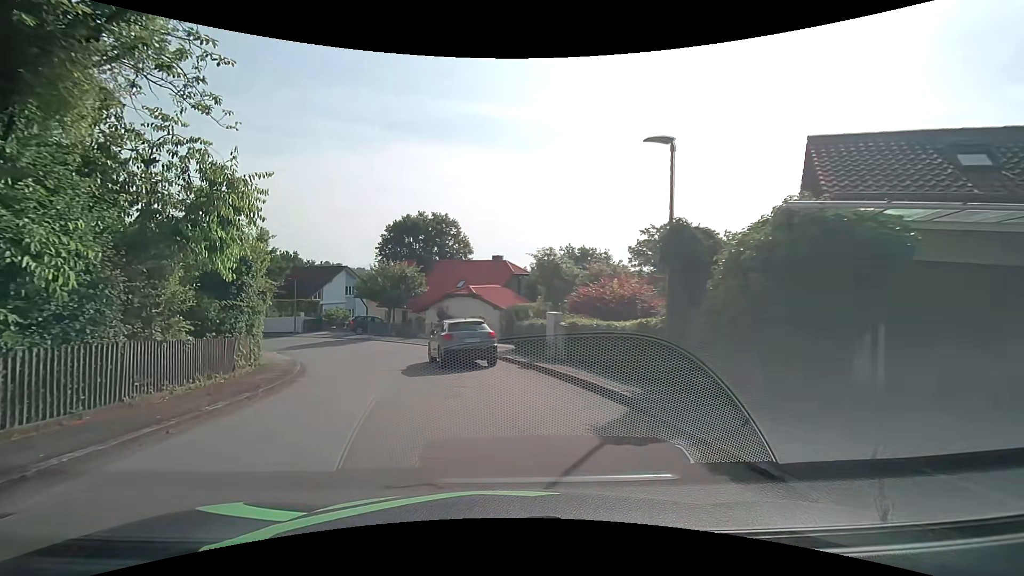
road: residential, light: Day
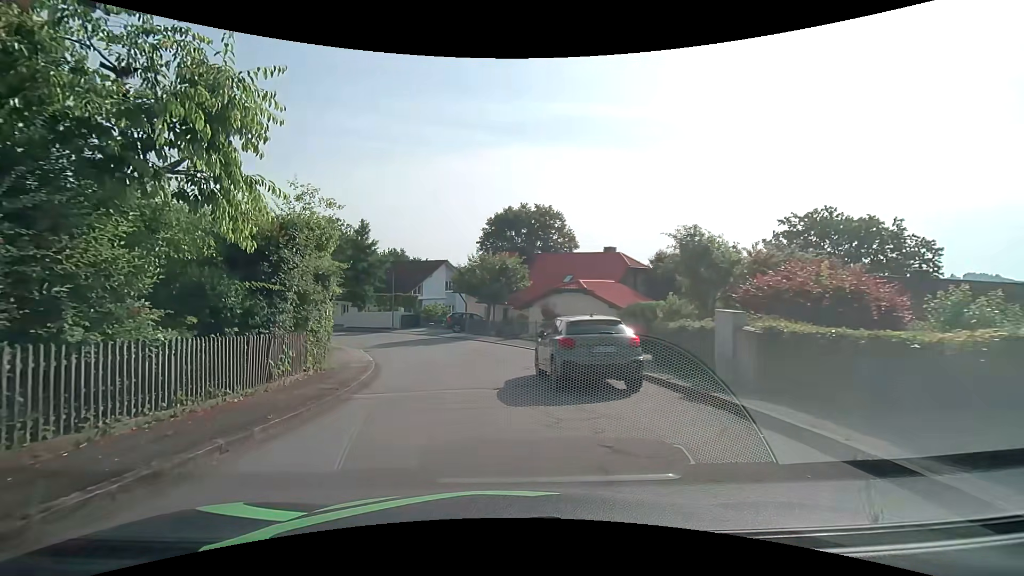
(-0.6, +5.4) m; -11°
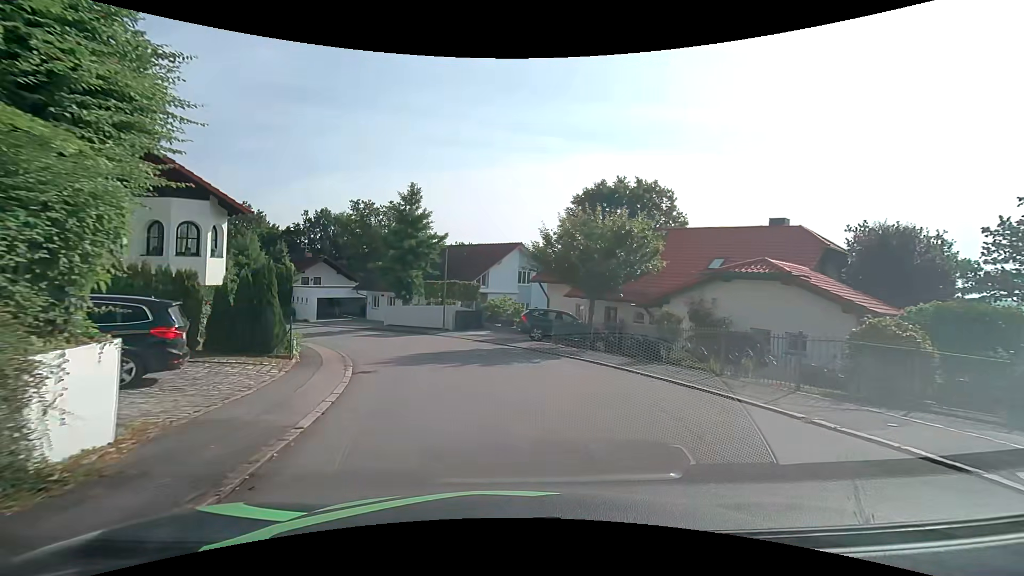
(-1.8, +14.0) m; -9°
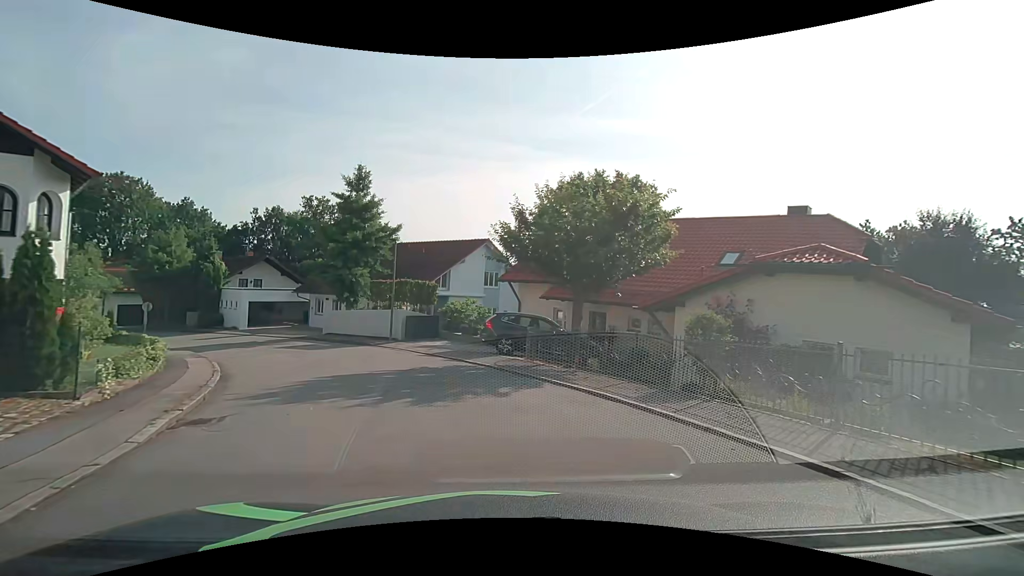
(+0.2, +5.5) m; +4°
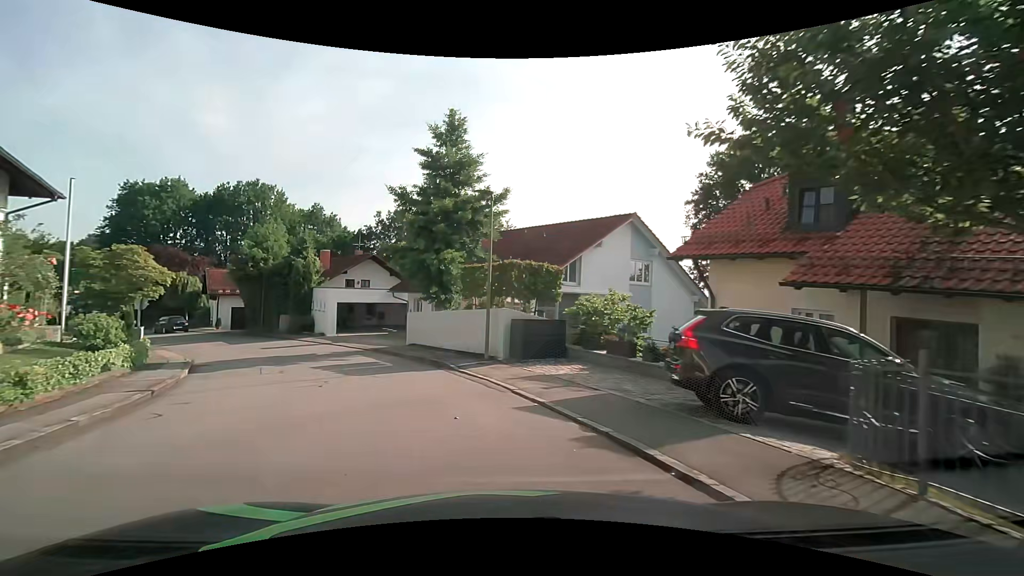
(-0.8, +10.9) m; -13°
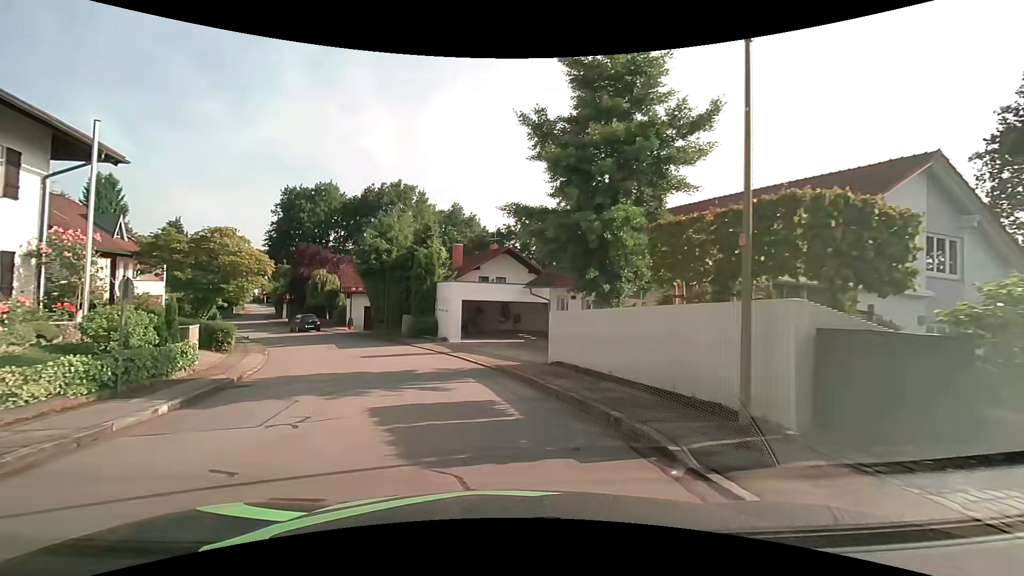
(-1.3, +8.7) m; -17°
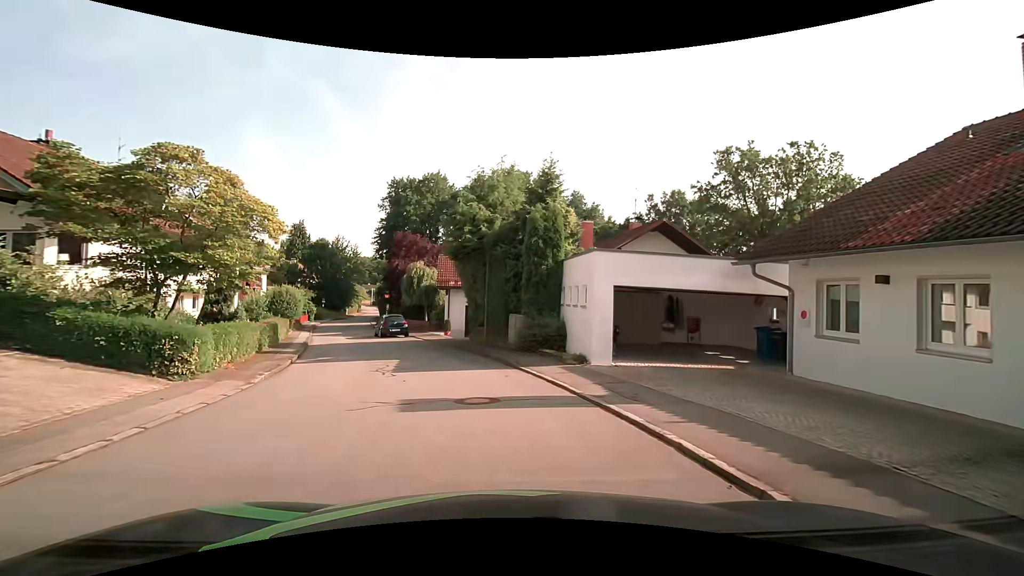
(-1.7, +12.0) m; -13°
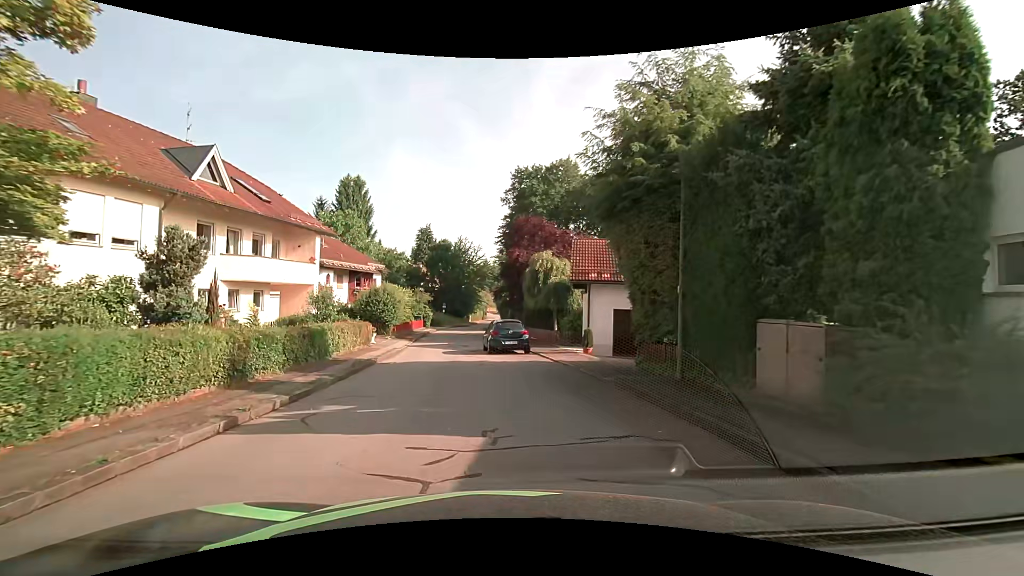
(-1.5, +11.3) m; -16°
